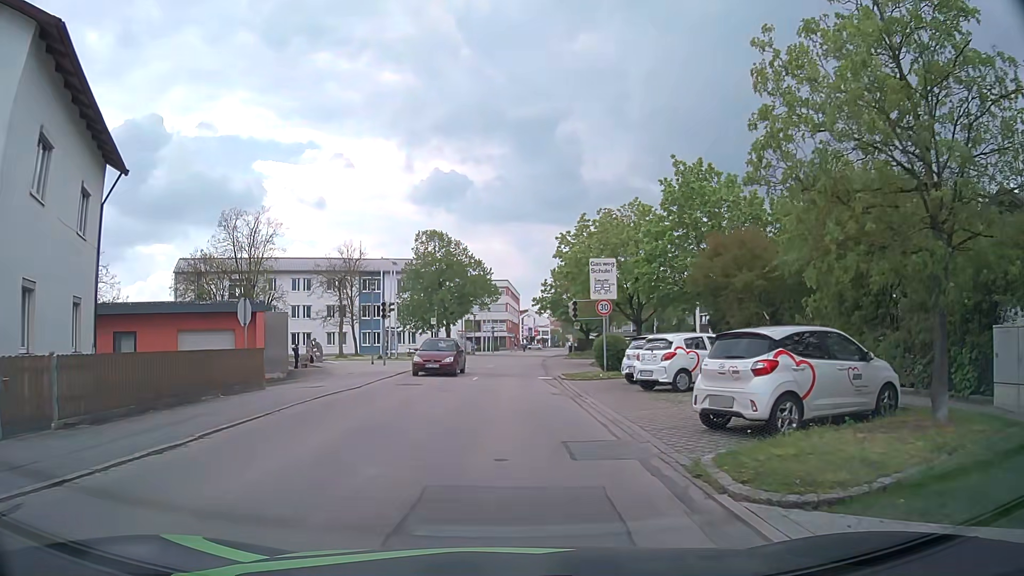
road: residential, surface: asphalt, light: Day
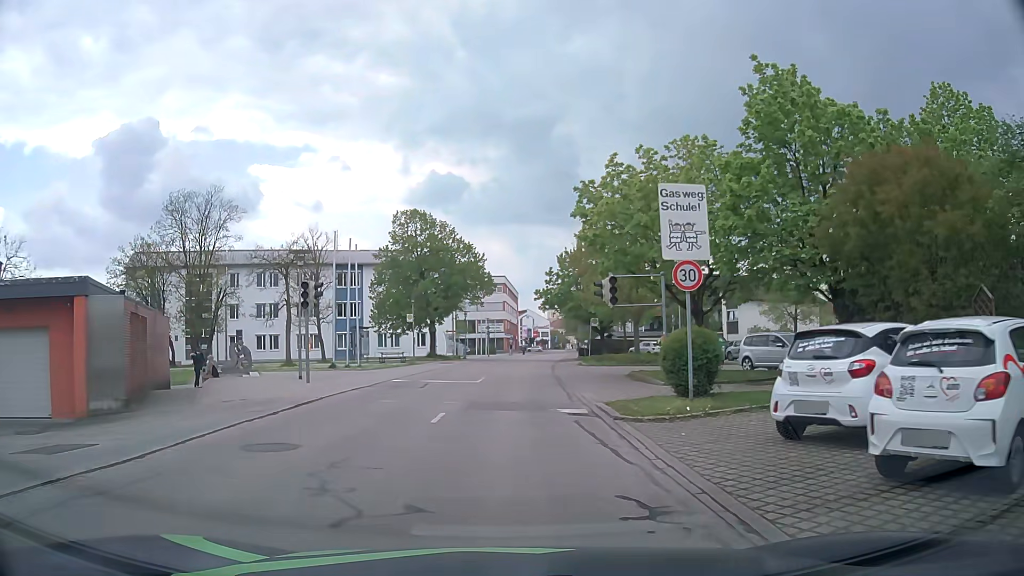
(+0.1, +12.3) m; 0°
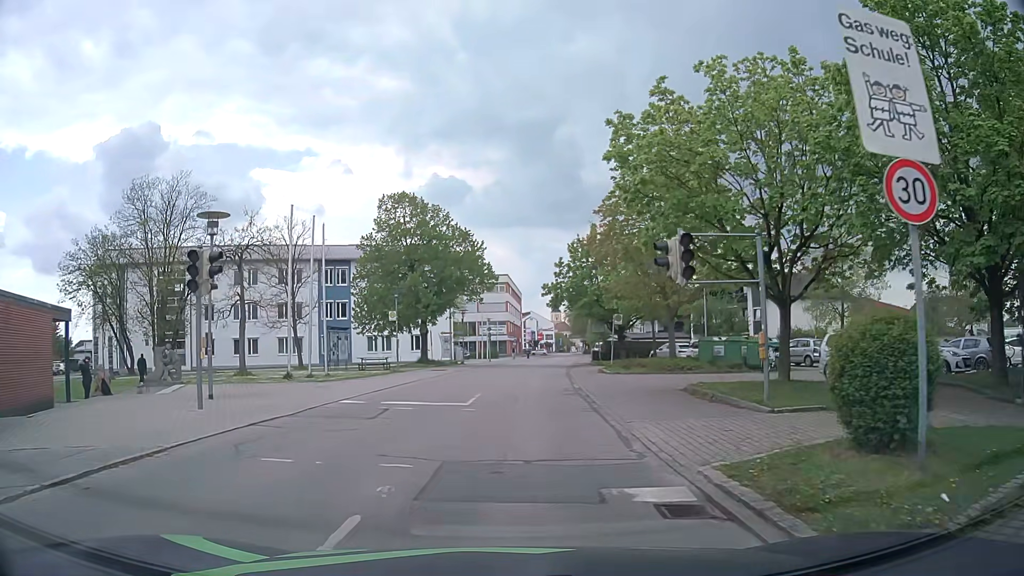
(0.0, +7.8) m; 0°
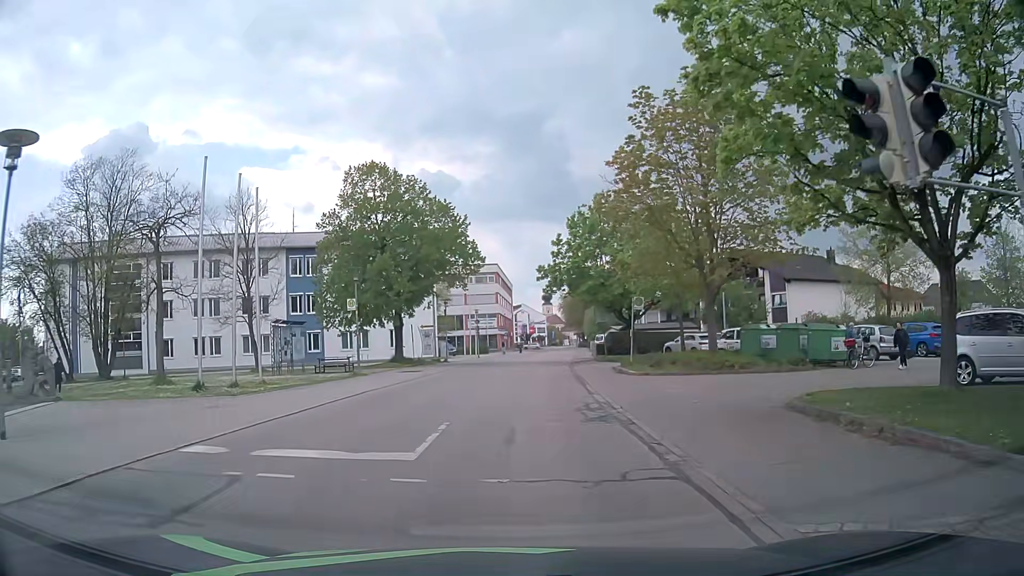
(+0.1, +7.6) m; +2°
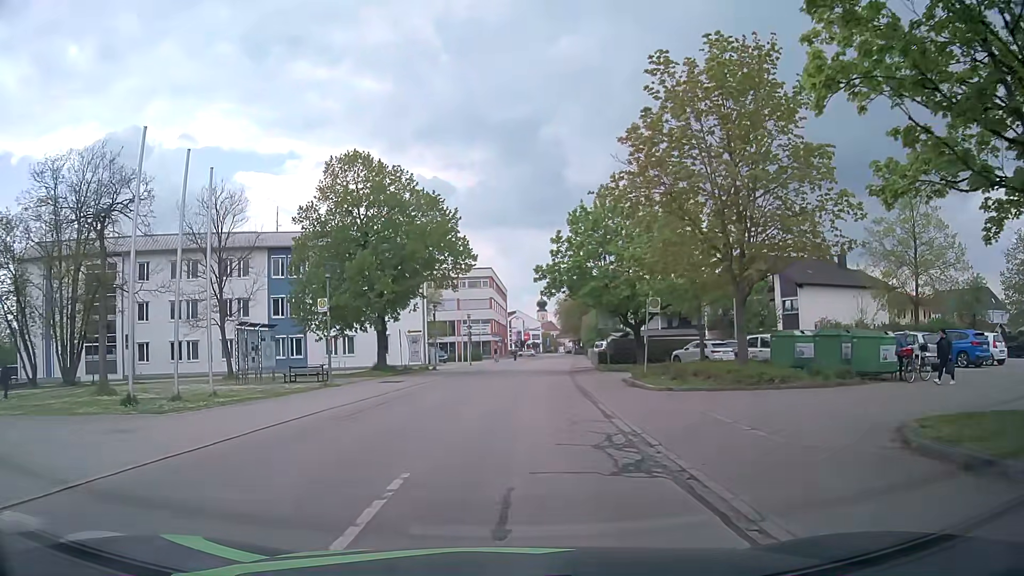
(-0.1, +3.8) m; -2°
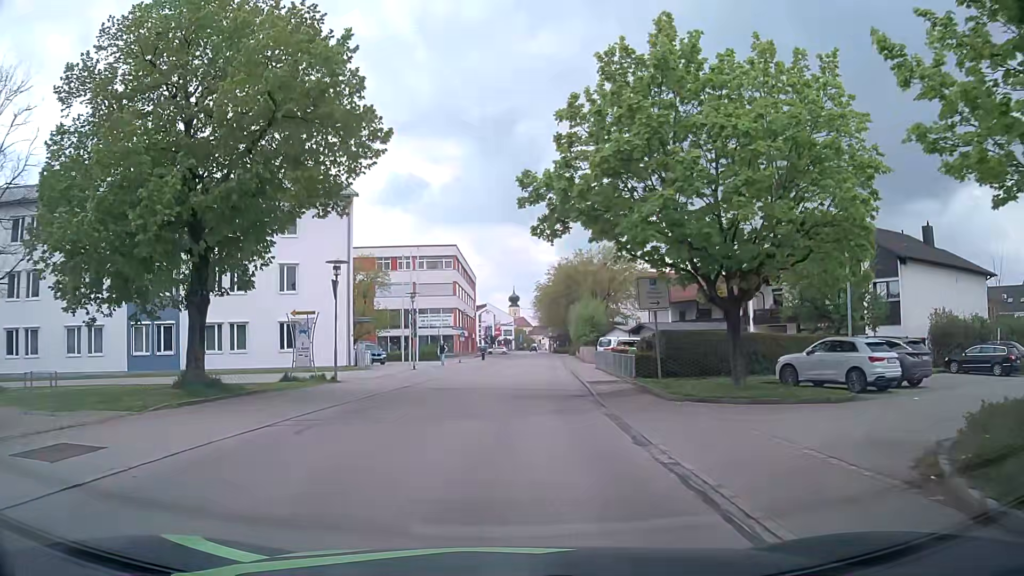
(+0.8, +20.4) m; +3°
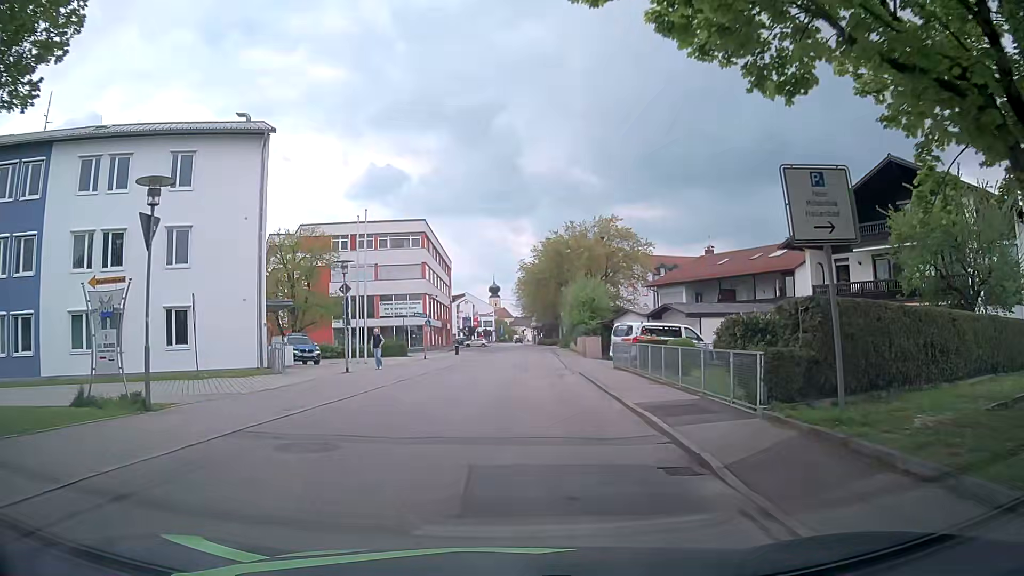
(+0.3, +12.9) m; +1°
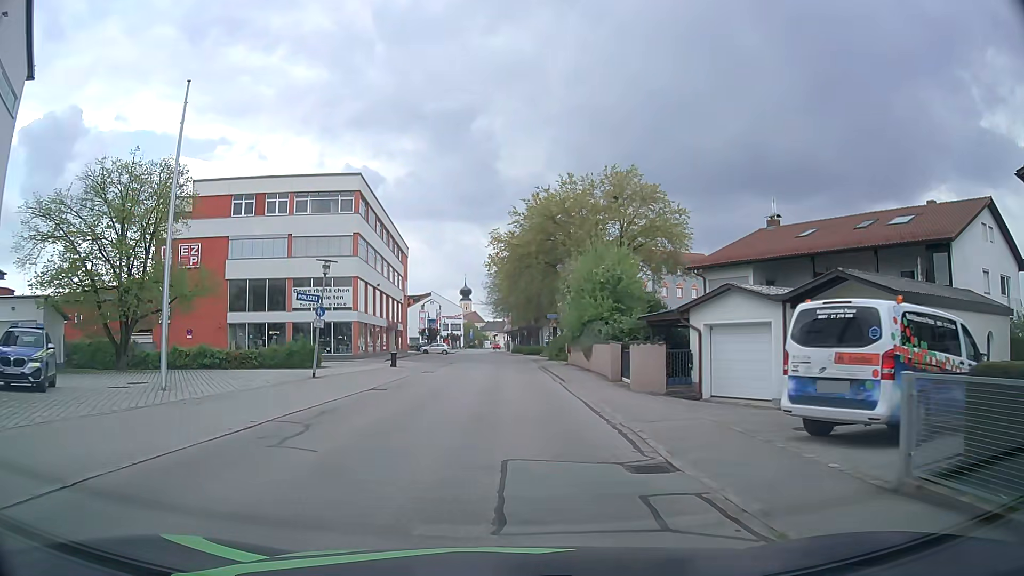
(+0.9, +21.9) m; +3°
(0, +10) (0, +20) (0, +30) (0, +40) (0, +50) (0, +60) (-1, +70) (-1, +80) (-2, +90) (-3, +100) m
